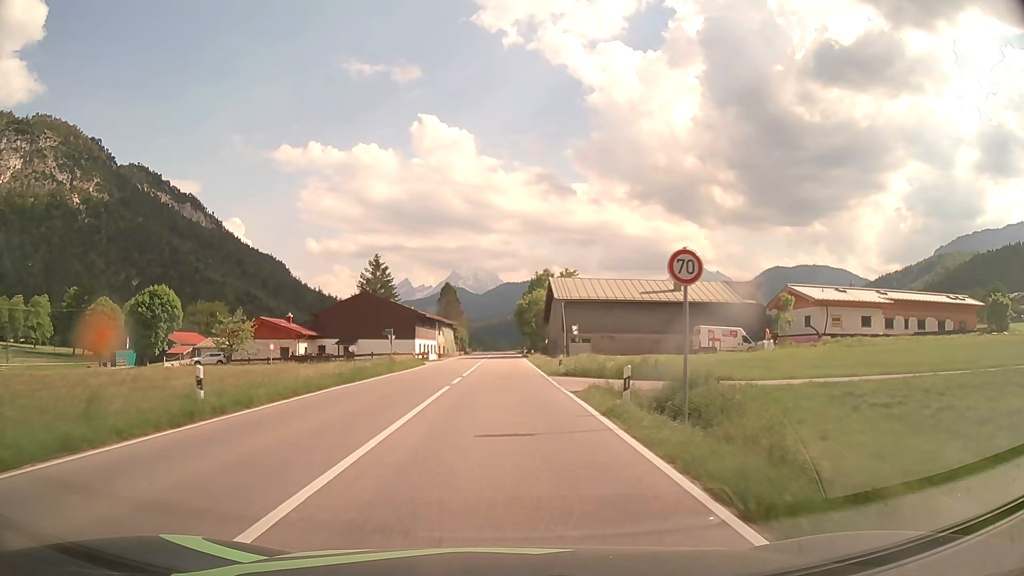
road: primary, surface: asphalt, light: Day
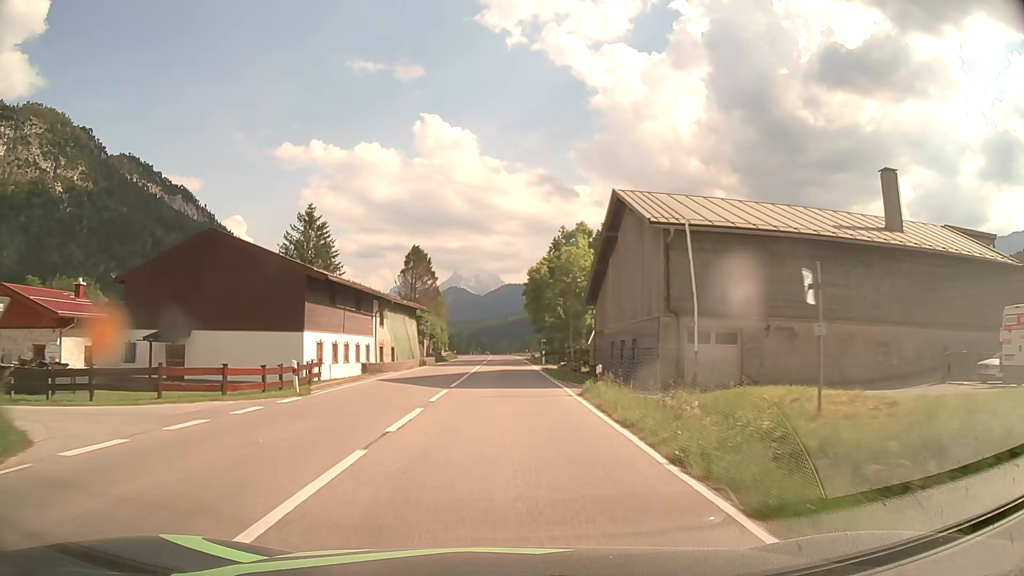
(-0.2, +42.9) m; 0°
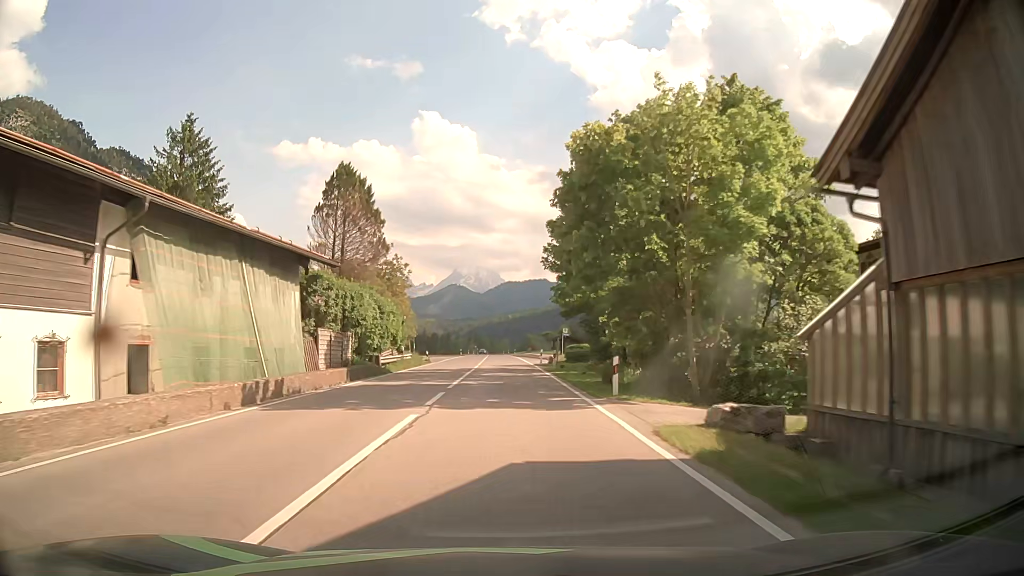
(0.0, +32.2) m; 0°
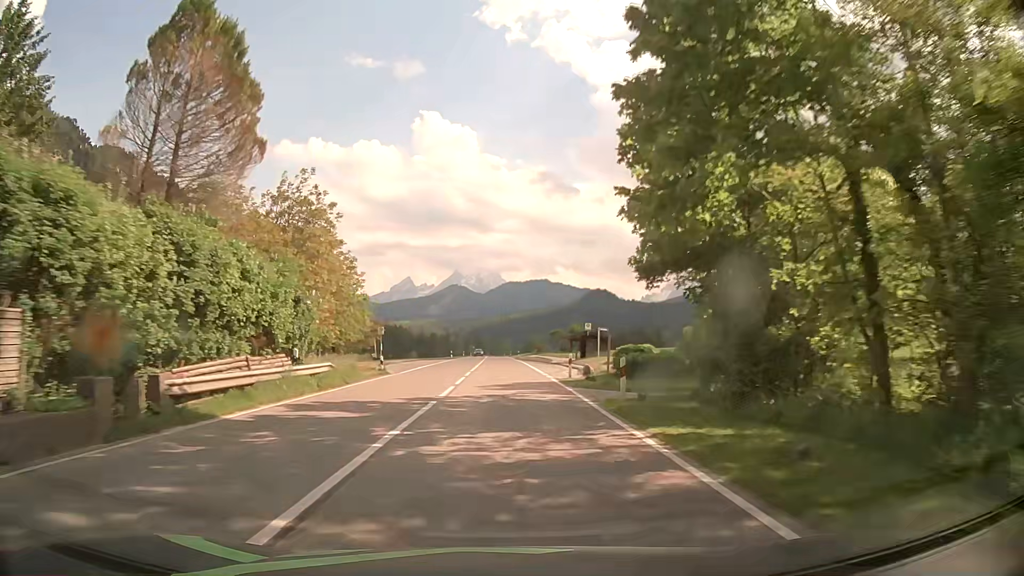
(-0.1, +21.5) m; -1°
(0, +10) (0, +20) (0, +30) (0, +40) (0, +50) (0, +60) (0, +70) (0, +80) (0, +90) (0, +100) m
